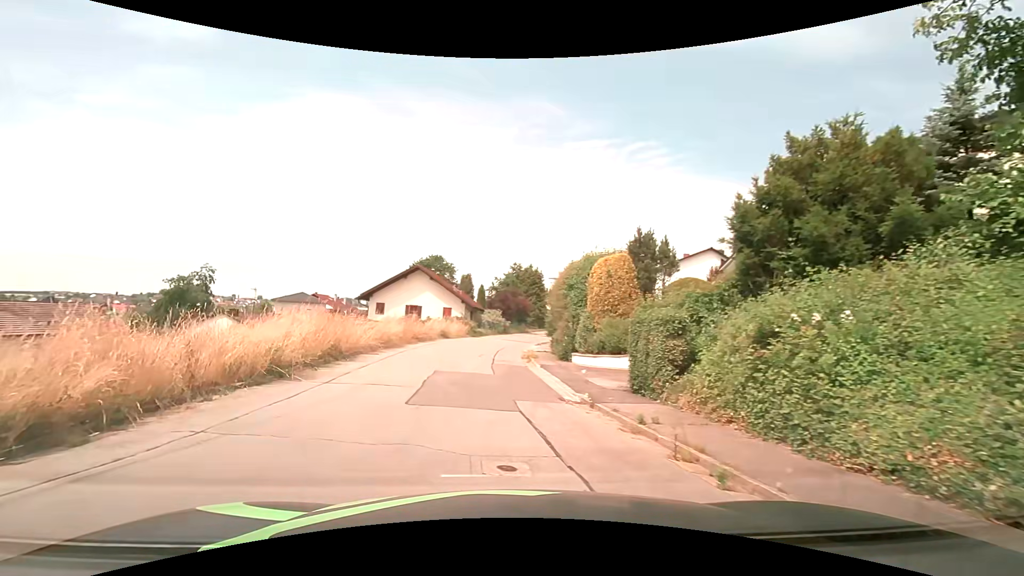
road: residential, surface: asphalt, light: Day
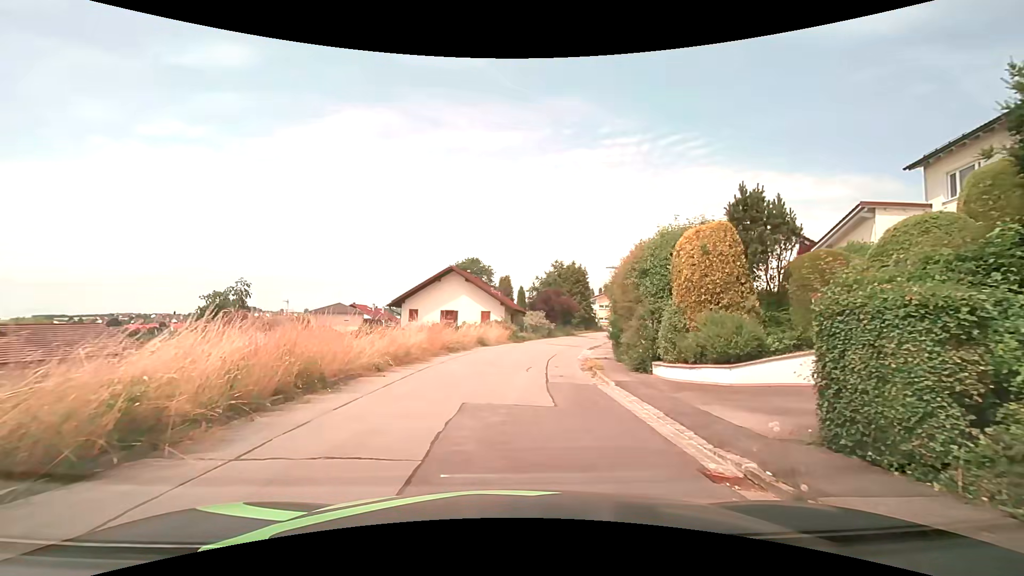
(-0.3, +5.2) m; -6°
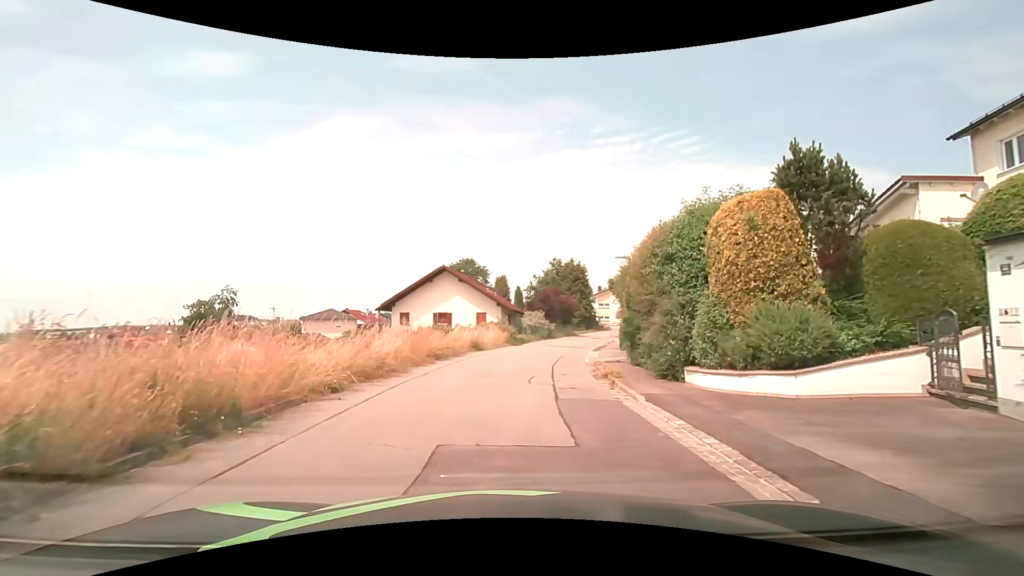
(+0.1, +3.0) m; +2°
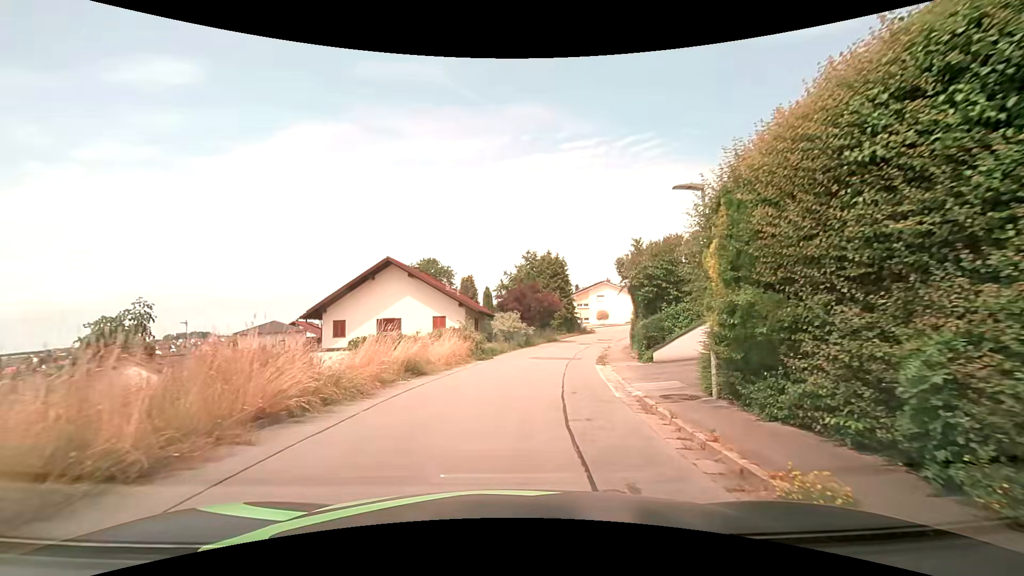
(+0.1, +10.4) m; +4°
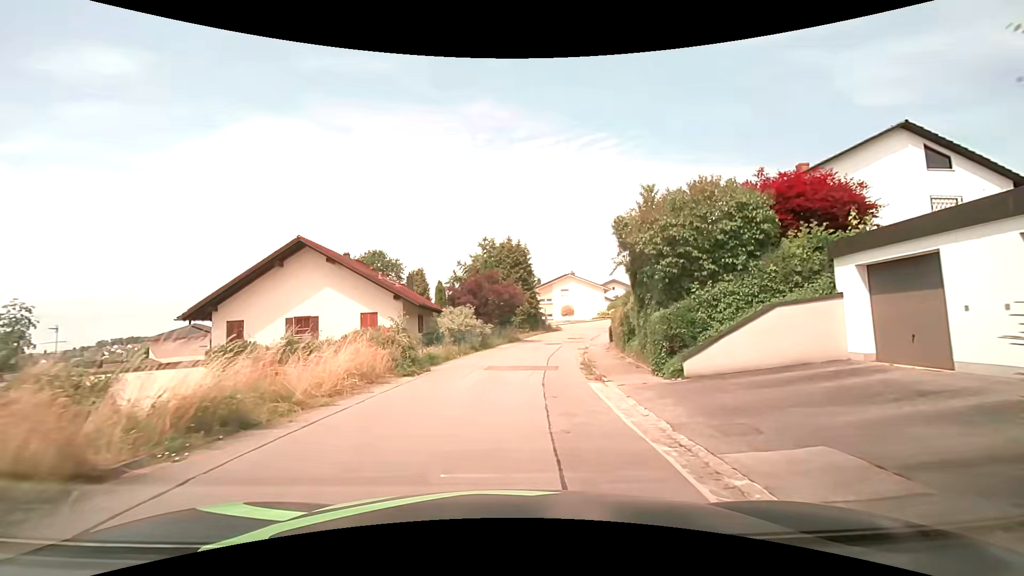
(+0.2, +7.8) m; +2°
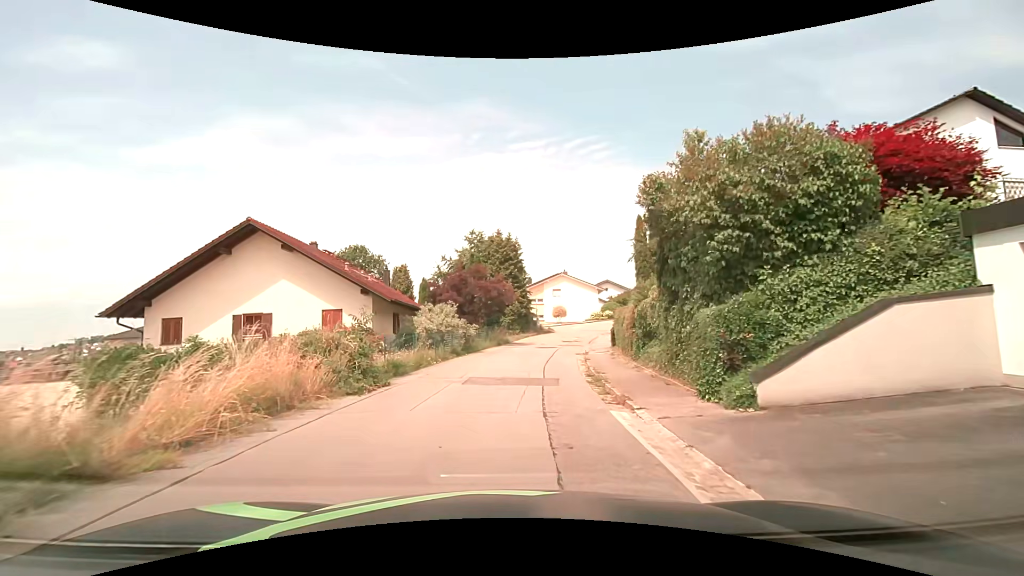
(+0.1, +4.1) m; +3°
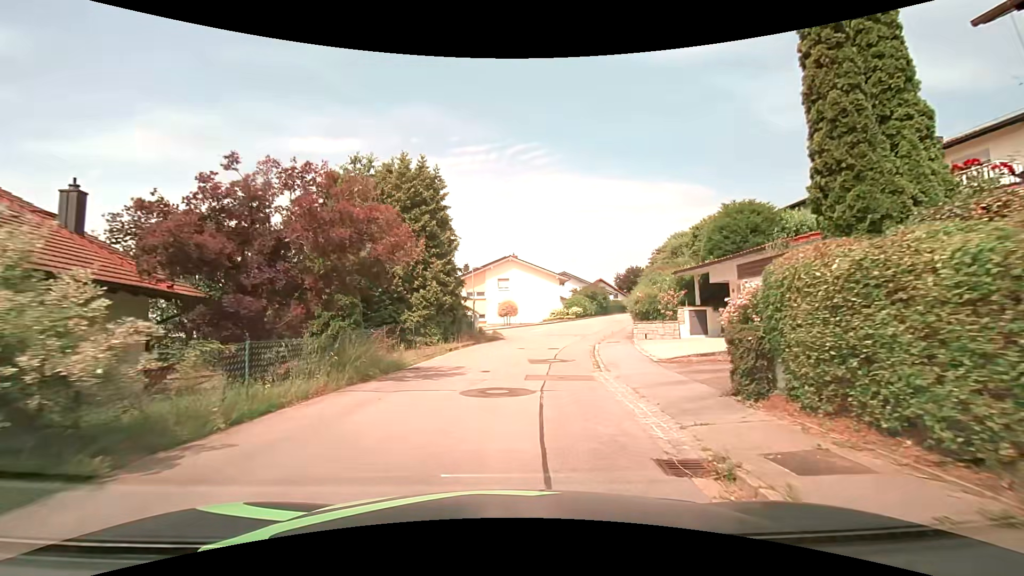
(+1.1, +21.1) m; +6°
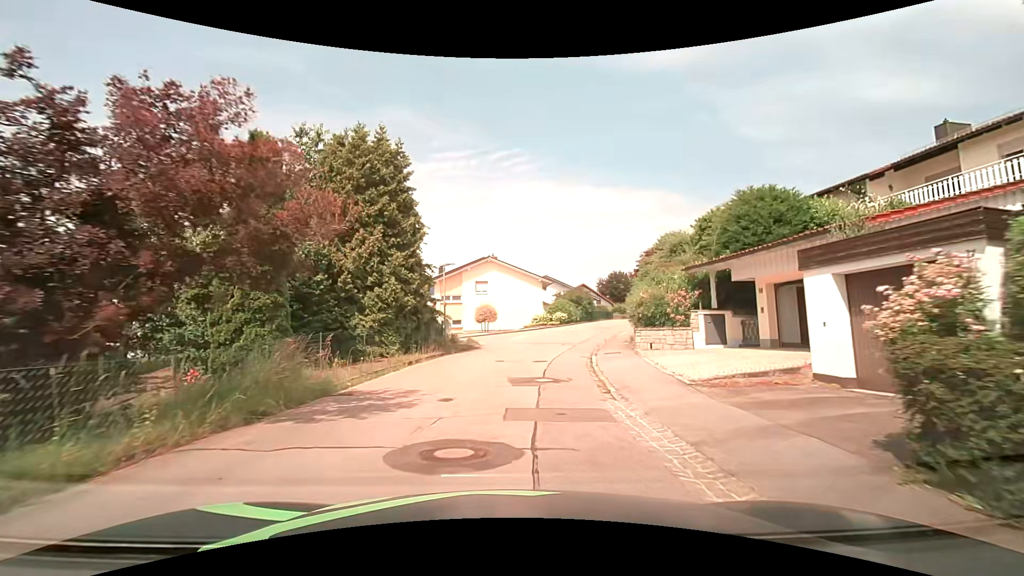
(+0.1, +4.2) m; +2°
(+1, +10) (+2, +20) (+4, +30) (+8, +39) (+11, +48) (+14, +58) (+18, +67) (+21, +77) (+25, +86) (+28, +95) m
